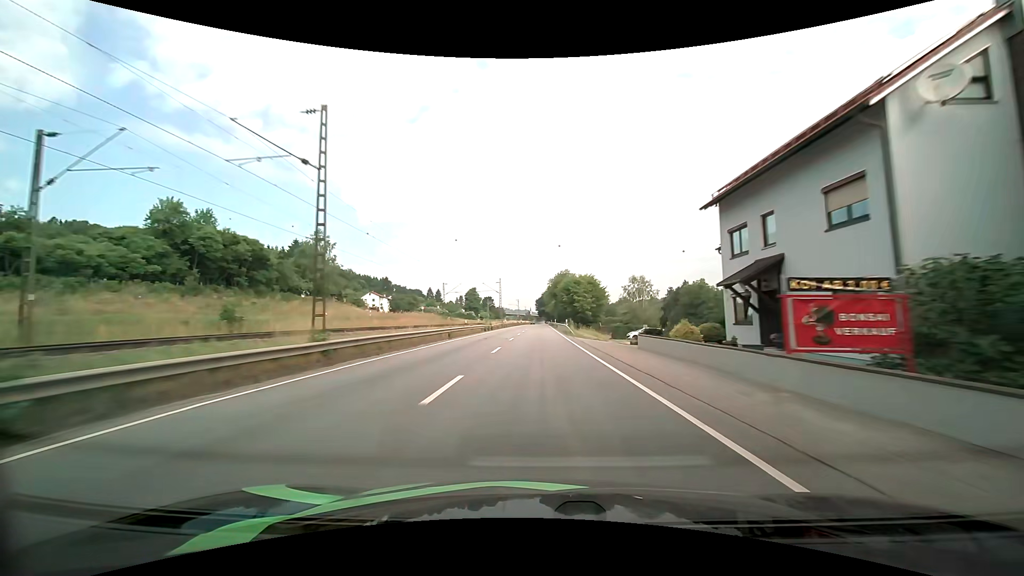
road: primary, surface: asphalt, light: Day
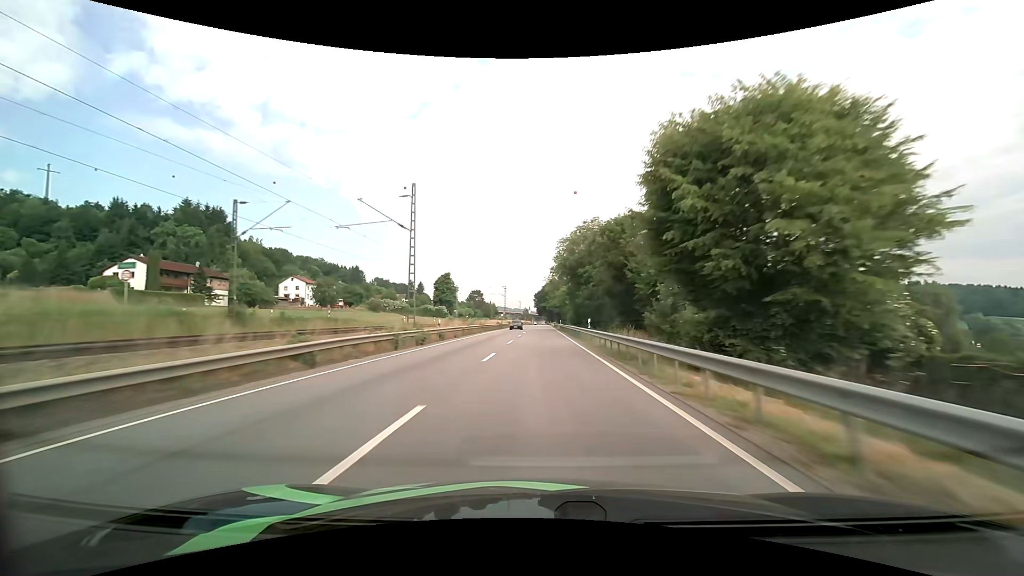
(0.0, +65.6) m; 0°
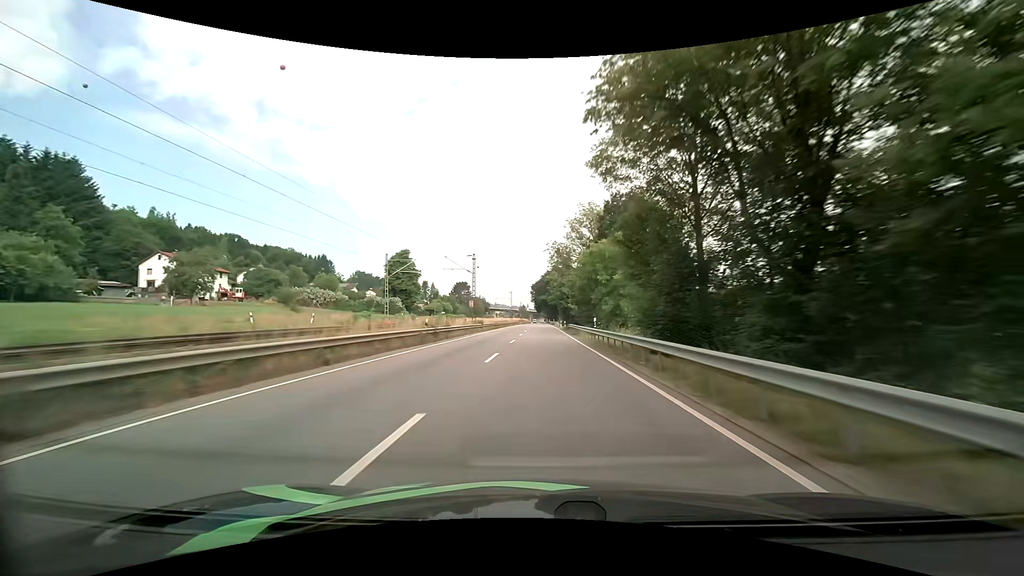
(0.0, +49.7) m; 0°
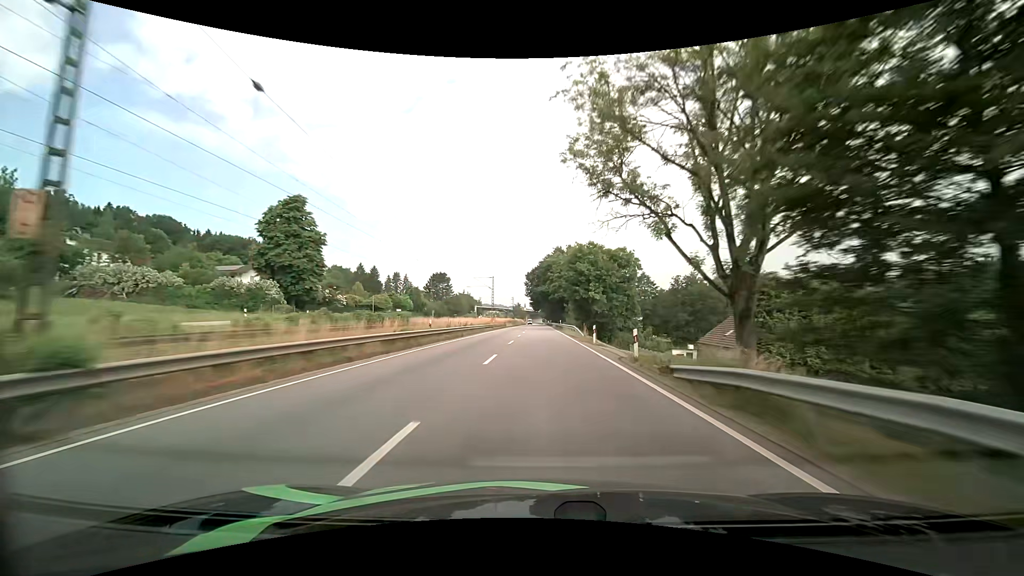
(+0.4, +49.4) m; +1°
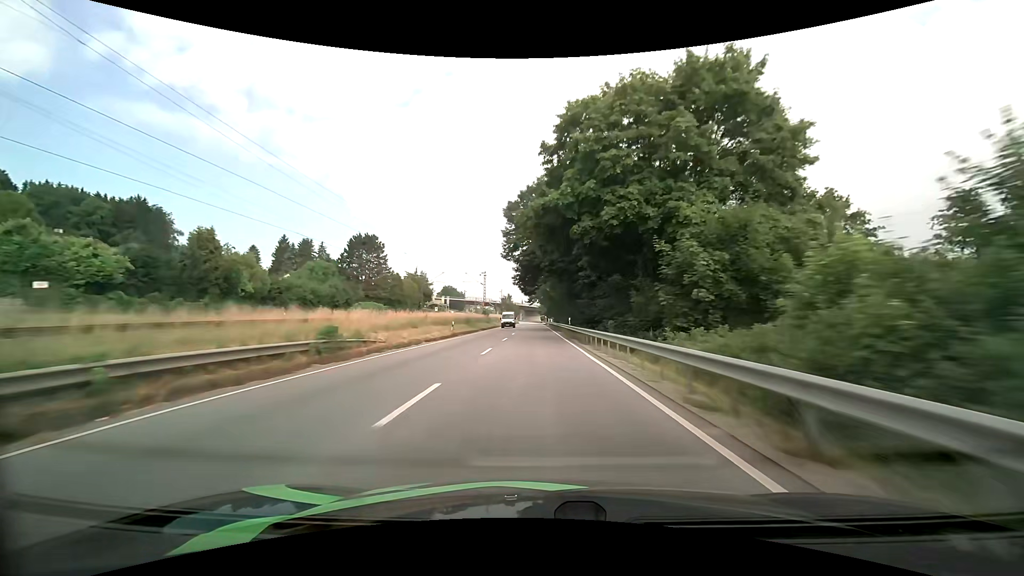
(-0.1, +82.1) m; 0°
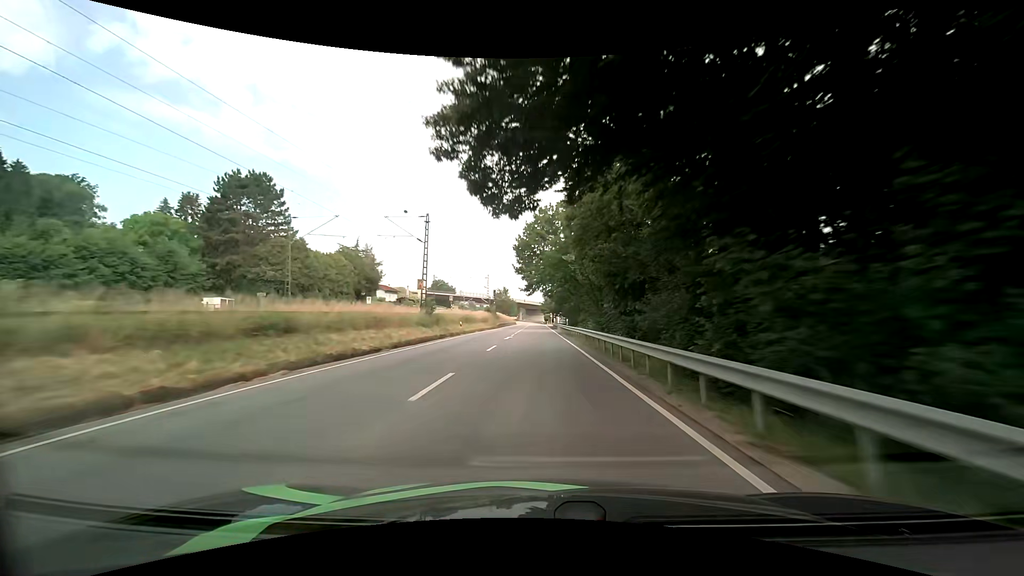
(0.0, +47.0) m; 0°
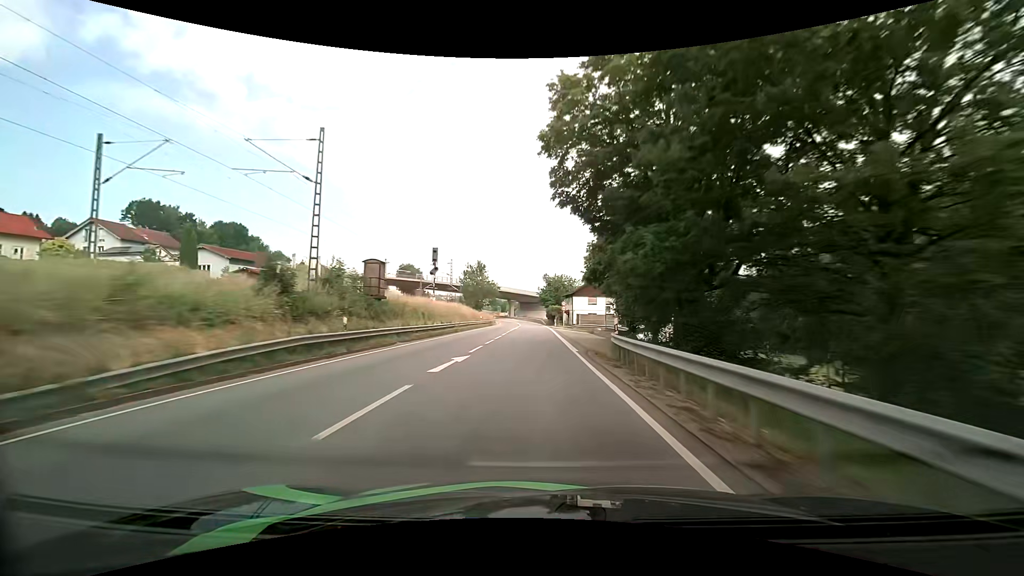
(+0.4, +76.8) m; 0°
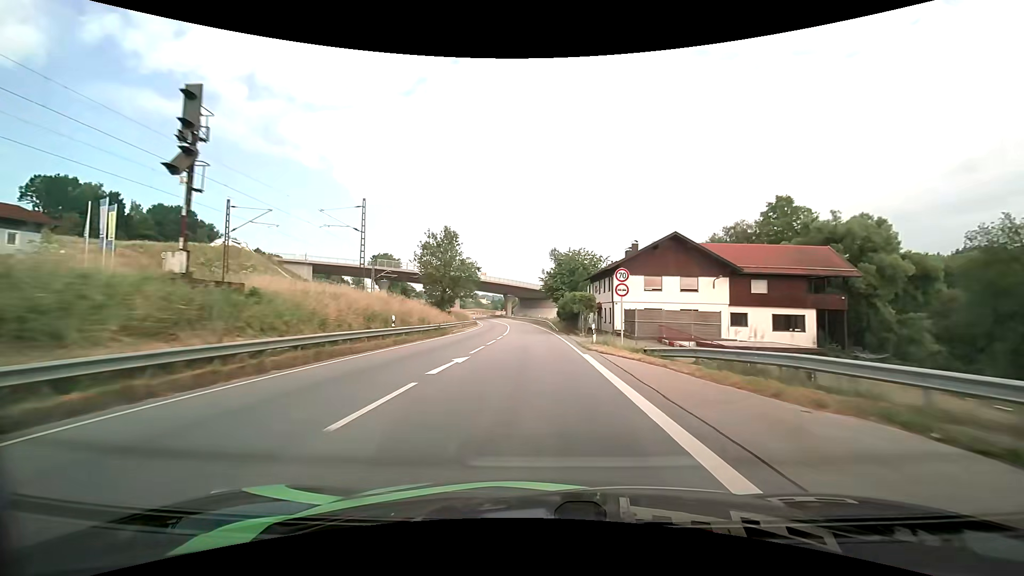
(0.0, +42.1) m; 0°
(0, +10) (0, +20) (0, +30) (0, +40) (-1, +50) (-1, +60) (-2, +70) (-3, +80) (-4, +90) (-5, +100) m
